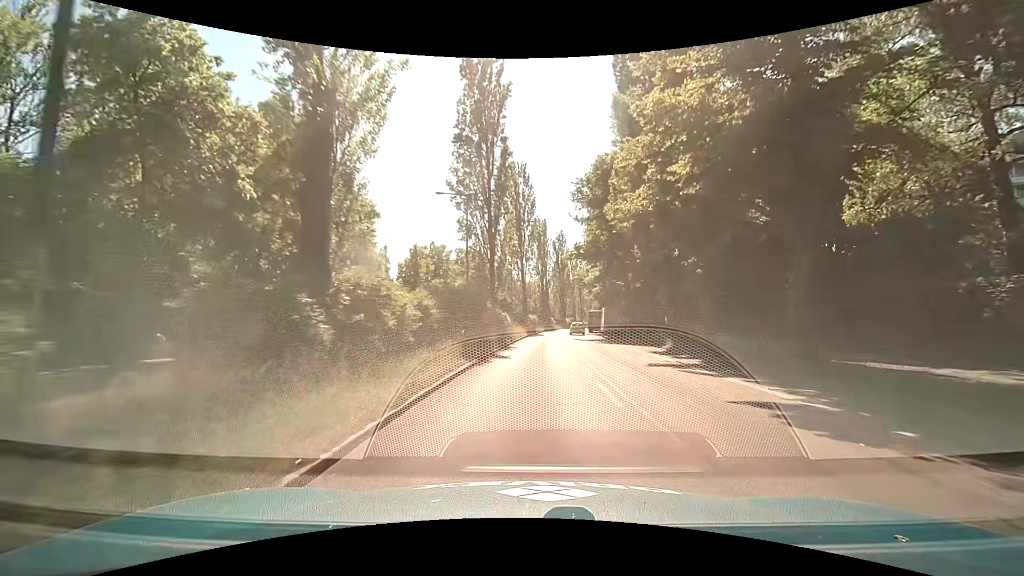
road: secondary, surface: asphalt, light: Day
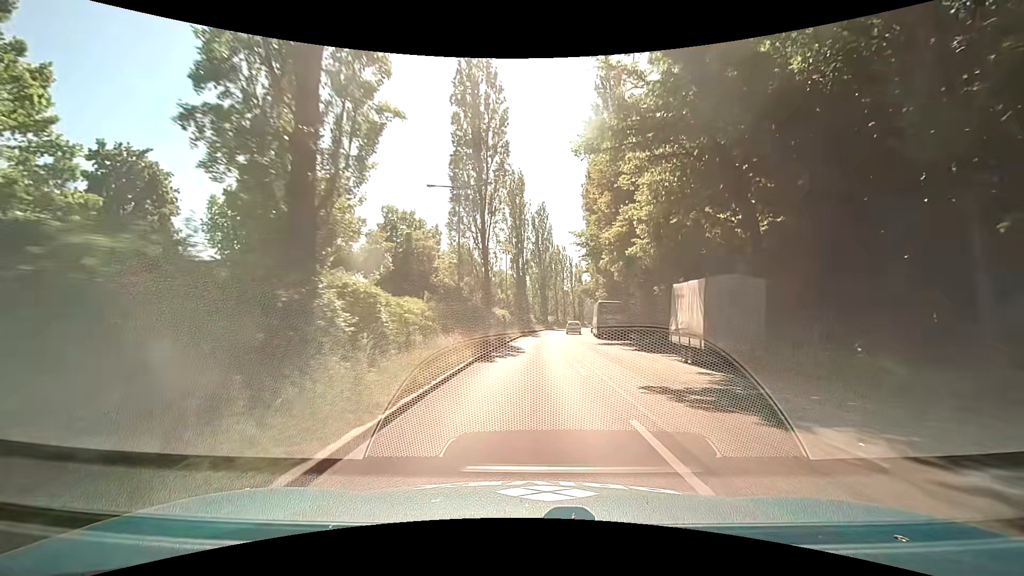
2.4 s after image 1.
(+0.3, +31.4) m; +2°
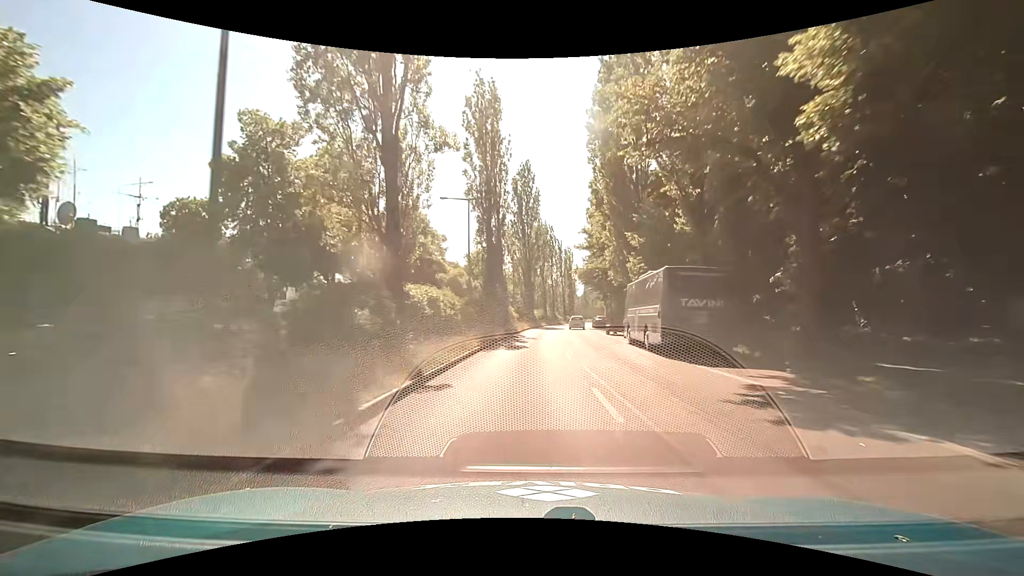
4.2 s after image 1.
(+0.6, +24.6) m; +2°
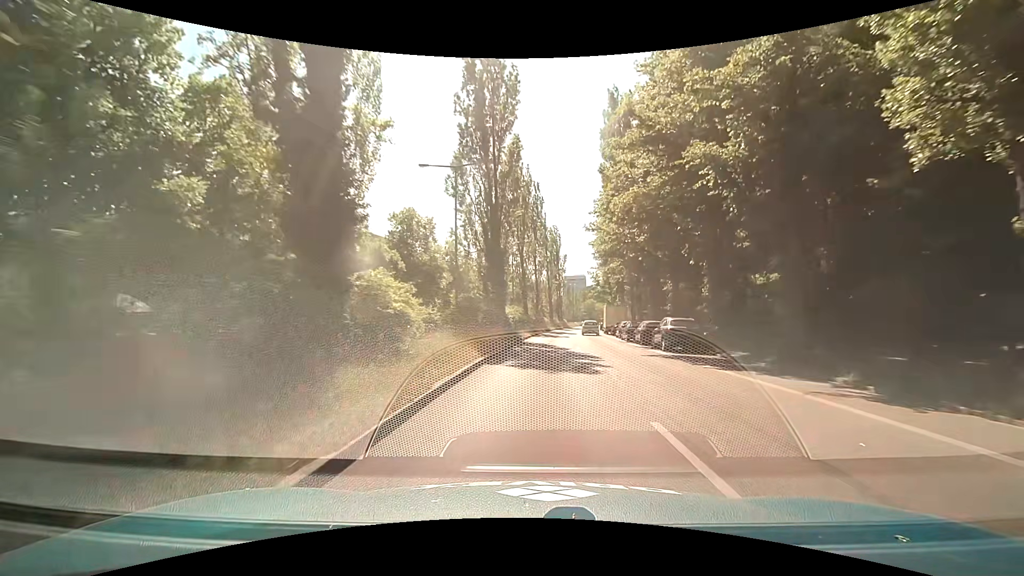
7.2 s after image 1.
(+0.7, +38.8) m; +3°
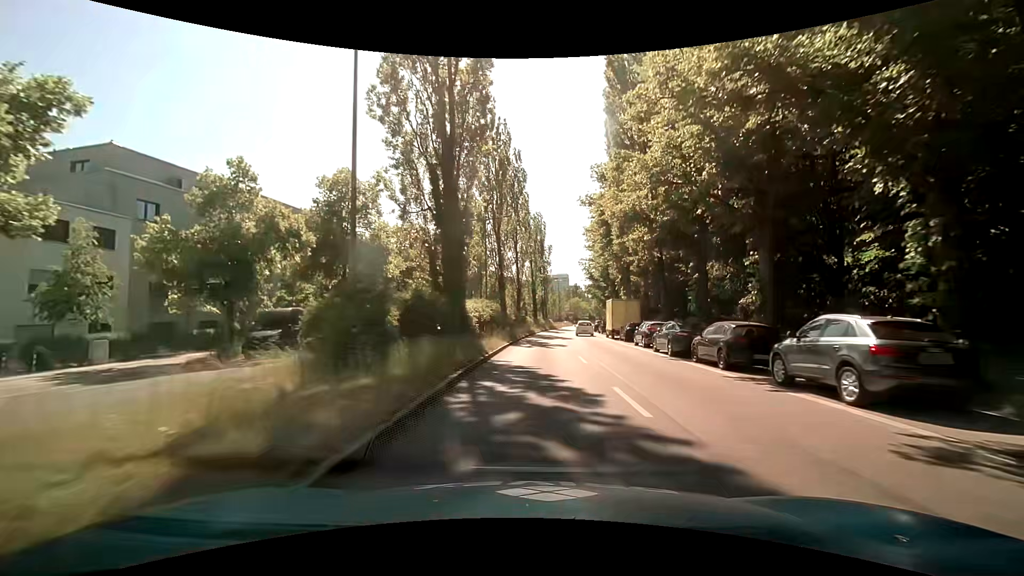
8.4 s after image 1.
(+0.2, +14.6) m; +2°
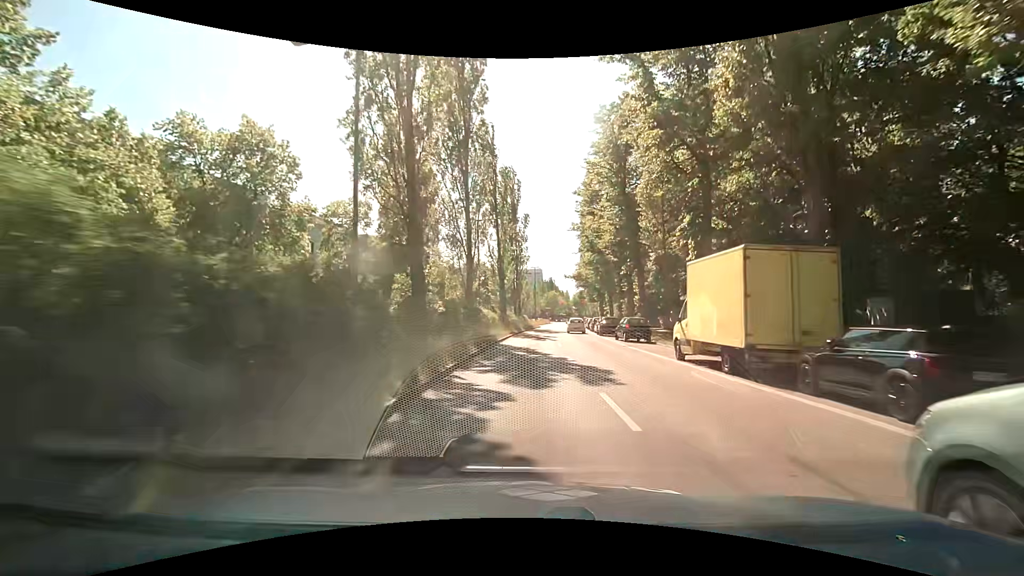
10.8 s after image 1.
(+0.8, +28.2) m; +3°
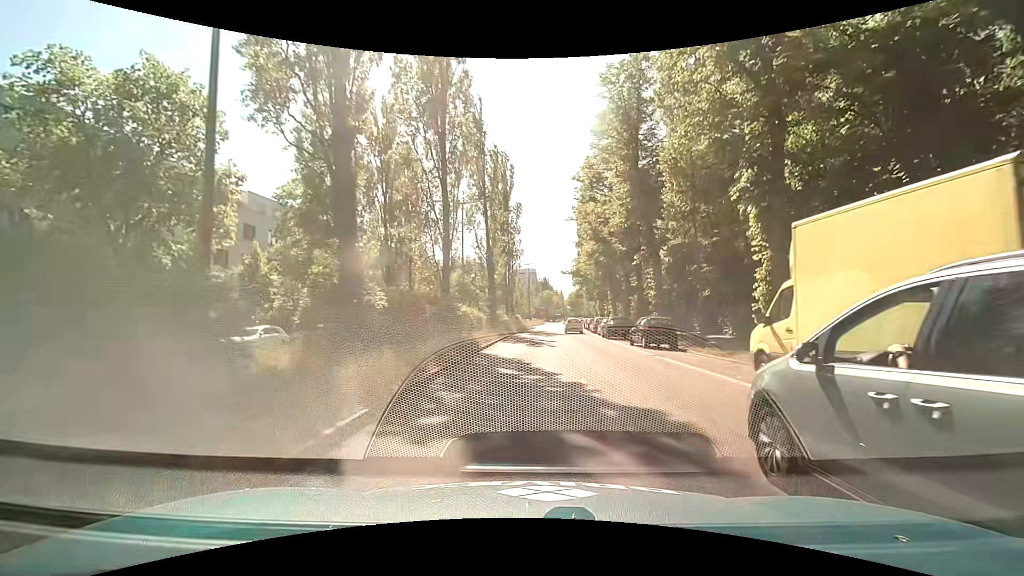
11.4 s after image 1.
(+0.1, +6.9) m; +1°
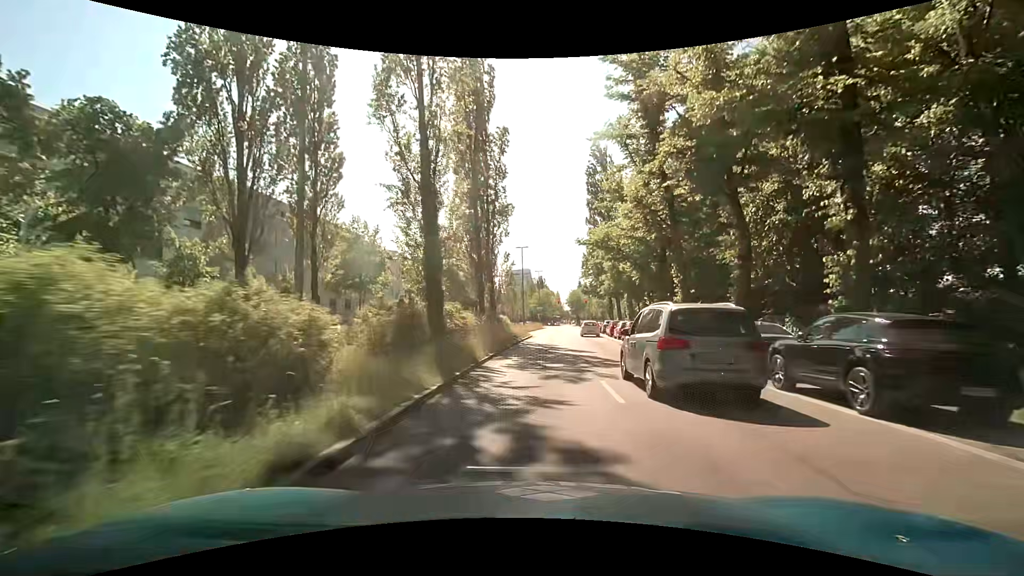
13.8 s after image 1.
(+0.3, +26.9) m; +2°
(0, +10) (0, +20) (0, +30) (+1, +40) (+1, +50) (+2, +60) (+3, +70) (+4, +80) (+5, +90) (+5, +100) m
